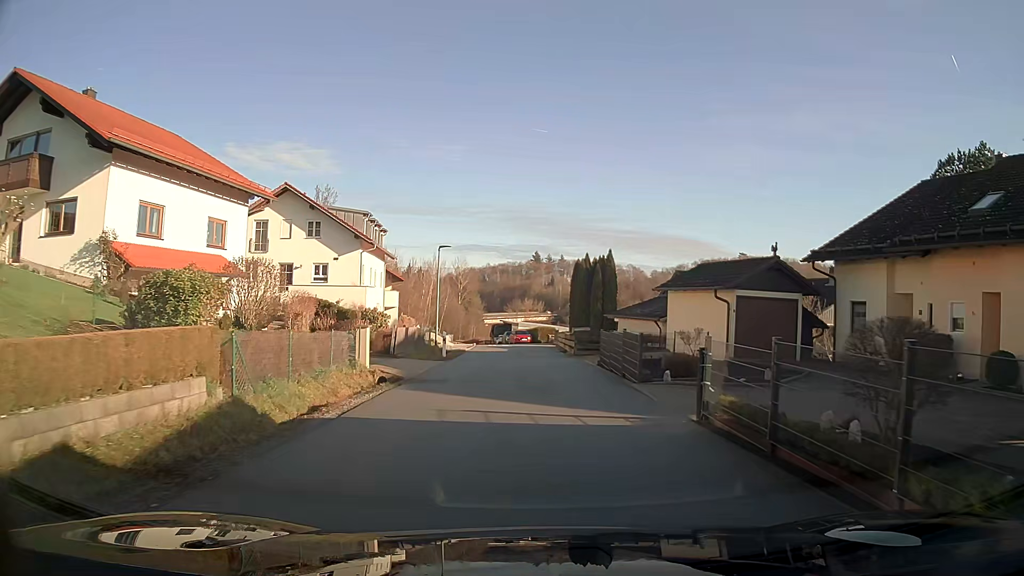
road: residential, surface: asphalt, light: Day
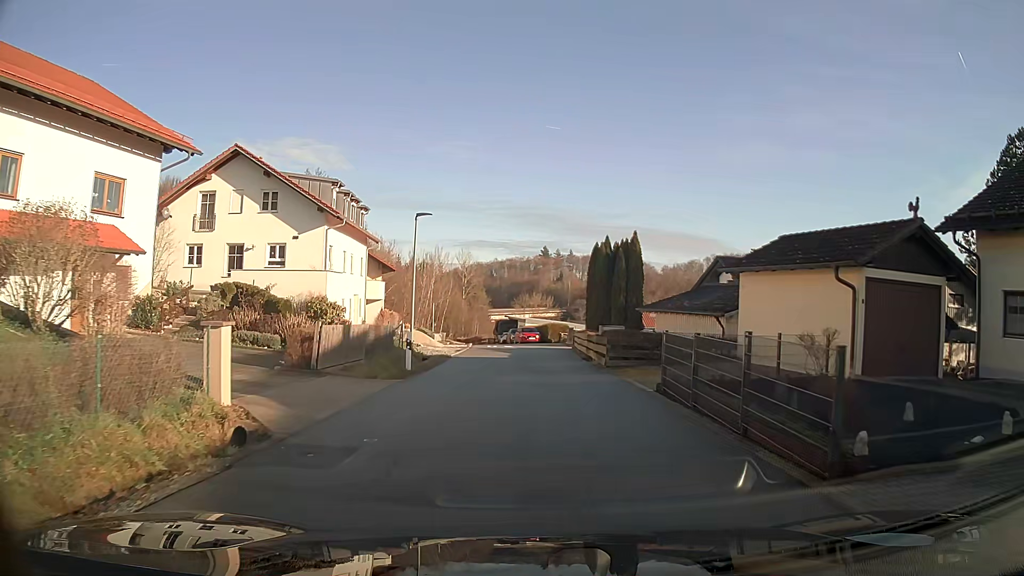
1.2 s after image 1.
(-0.1, +9.2) m; 0°
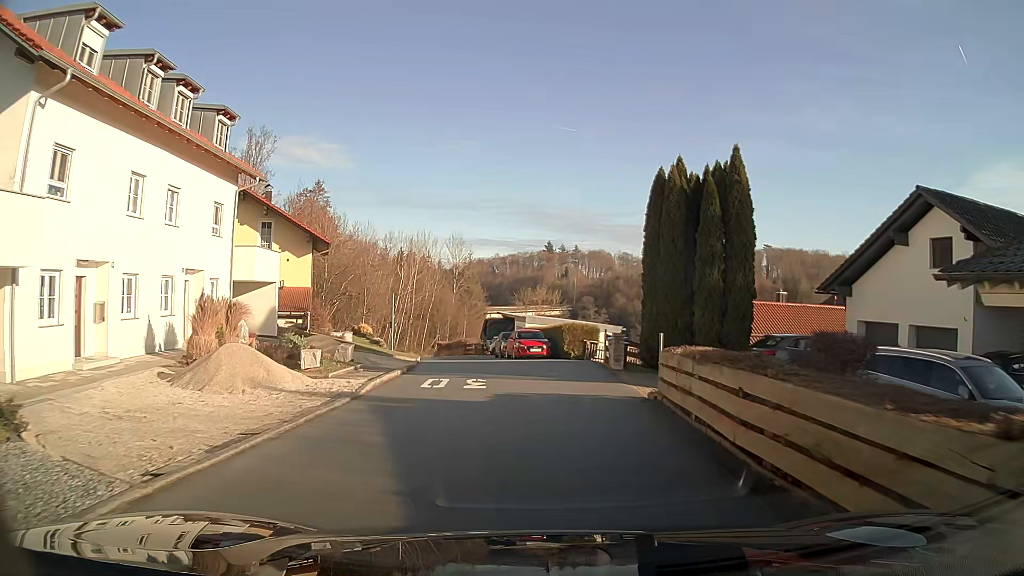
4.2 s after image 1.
(-0.1, +23.1) m; -1°
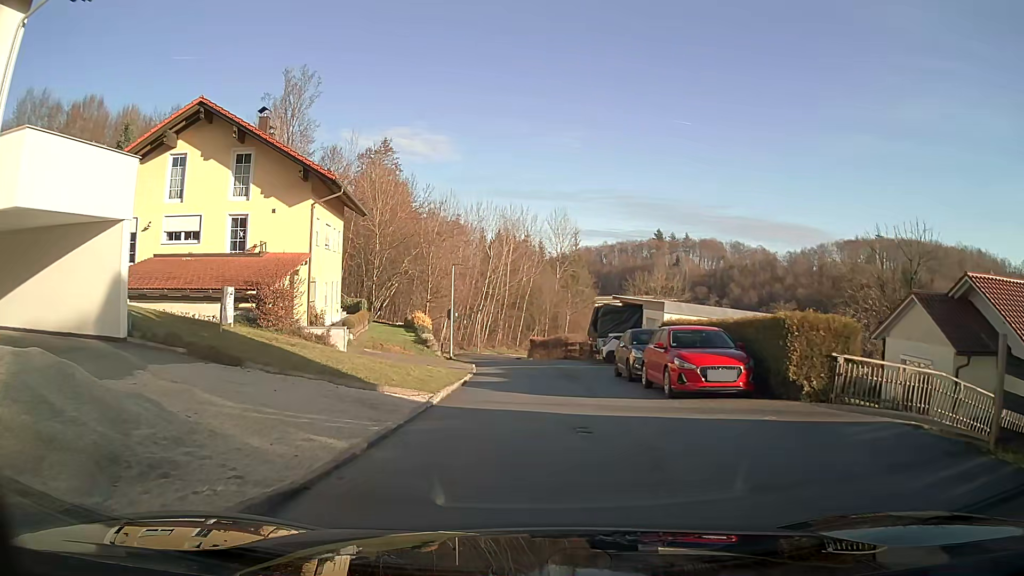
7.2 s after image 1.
(-1.4, +18.2) m; -9°
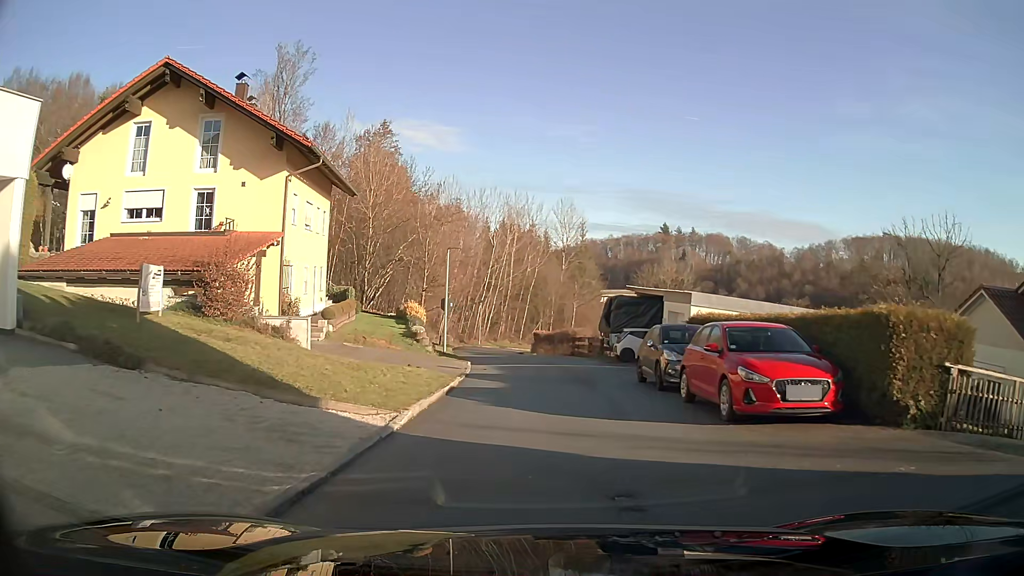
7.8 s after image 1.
(0.0, +3.9) m; 0°
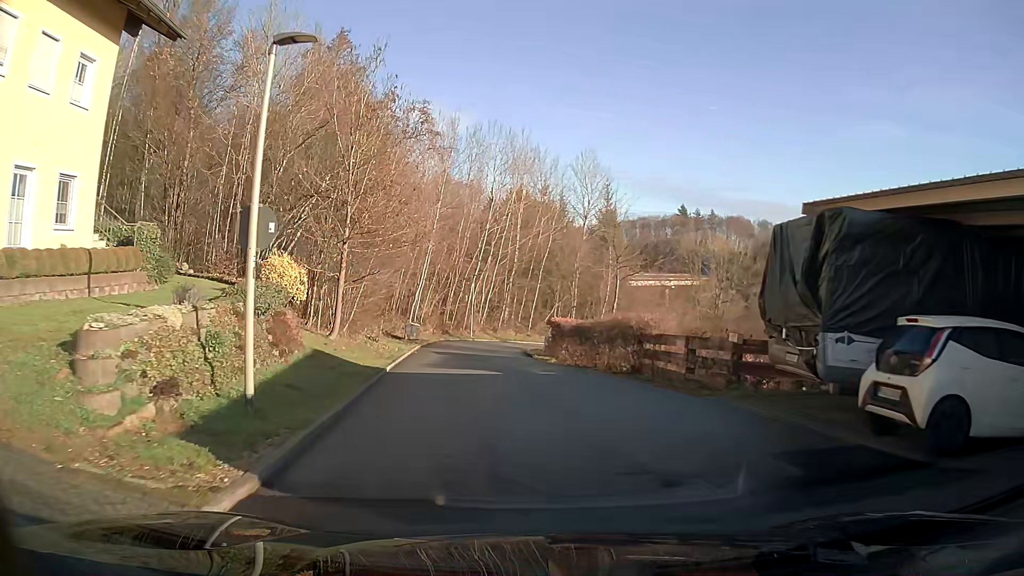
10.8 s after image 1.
(-0.2, +22.0) m; -1°
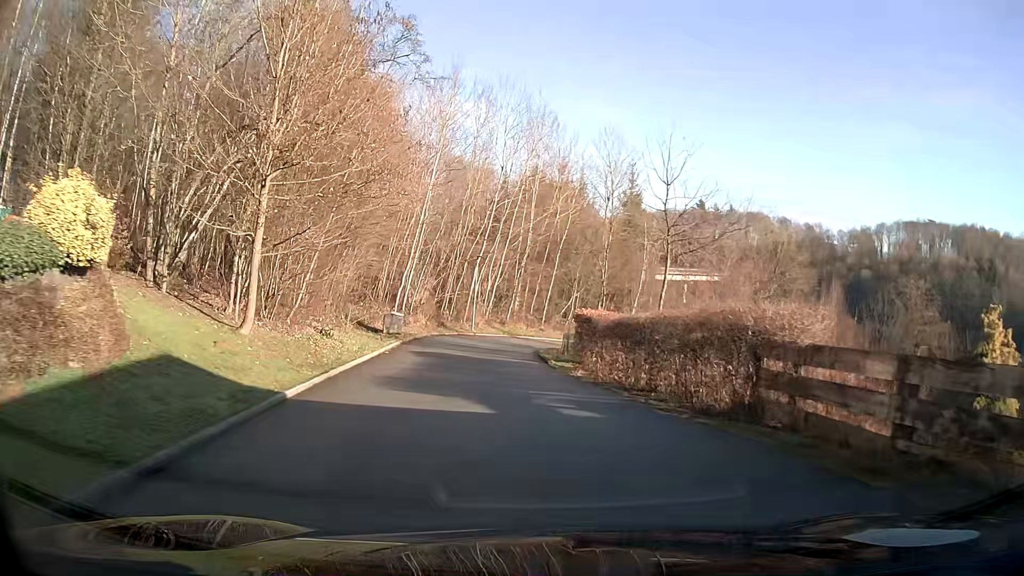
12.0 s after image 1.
(-0.1, +9.1) m; -1°
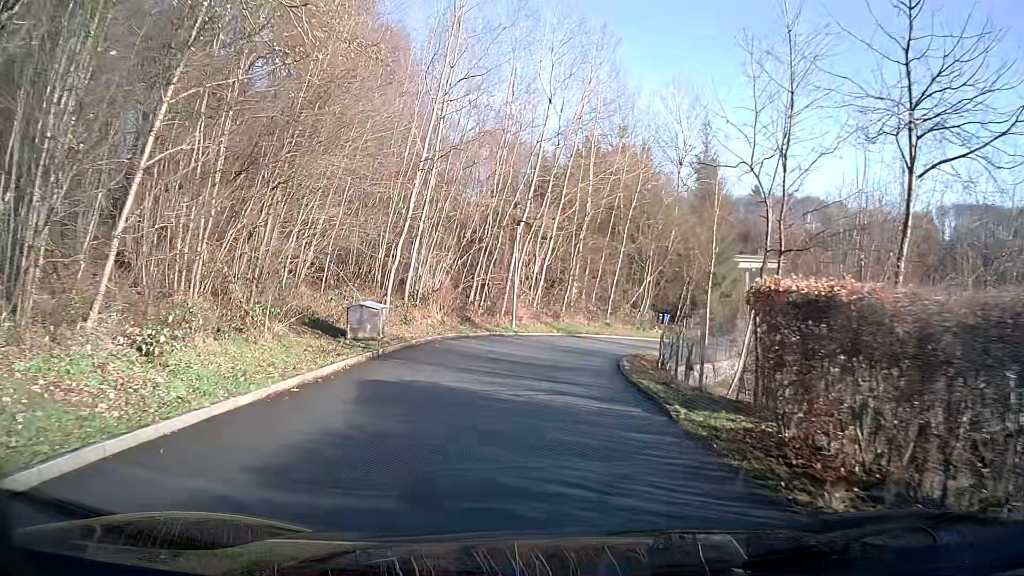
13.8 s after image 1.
(-0.5, +13.6) m; -4°
